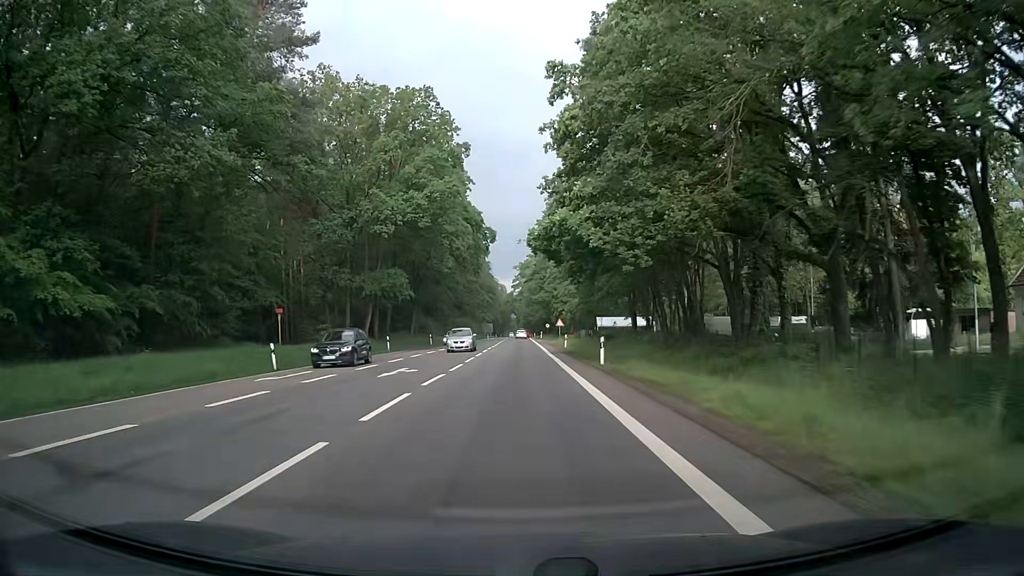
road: secondary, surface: asphalt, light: Day
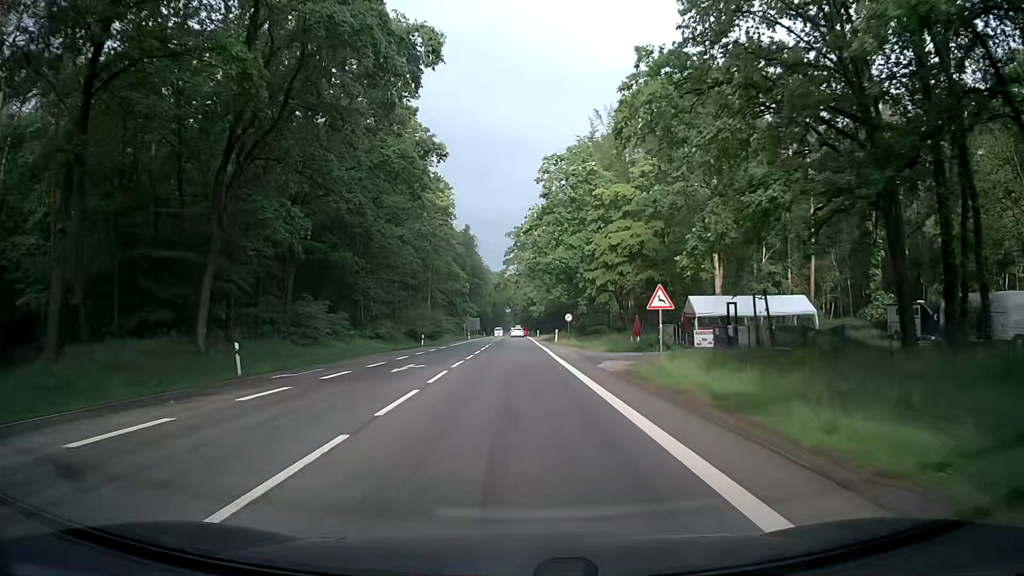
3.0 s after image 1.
(0.0, +54.0) m; 0°
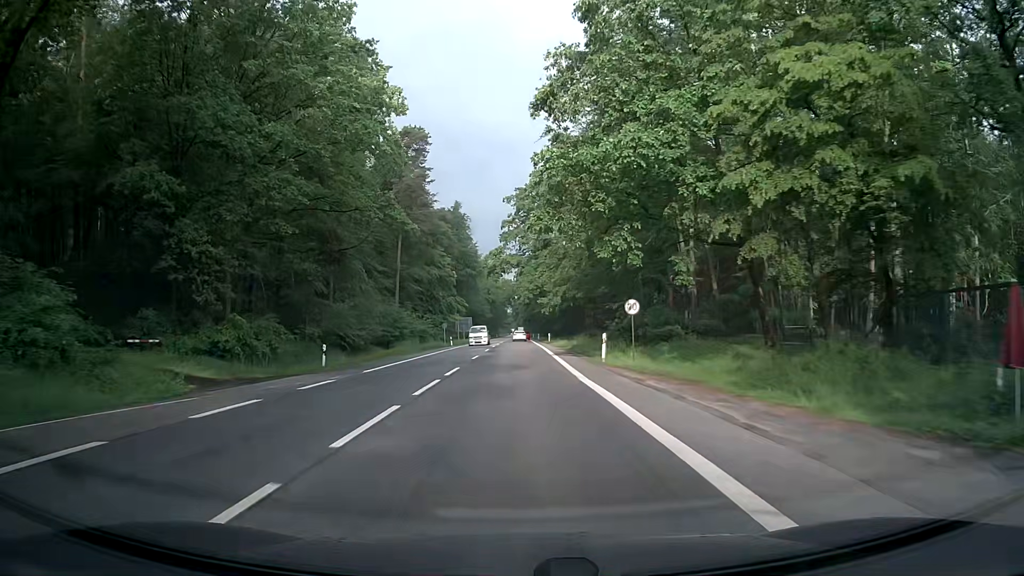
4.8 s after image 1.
(+0.2, +32.9) m; 0°
(0, +10) (0, +20) (0, +30) (0, +40) (0, +50) (0, +60) (0, +70) (0, +80) (0, +90) (0, +100) m
